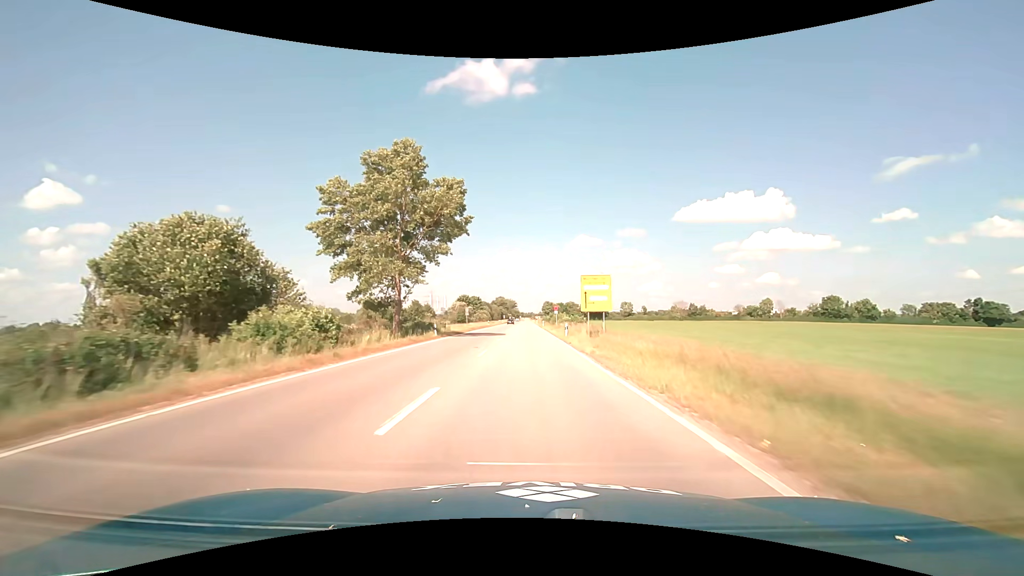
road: primary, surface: asphalt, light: Day
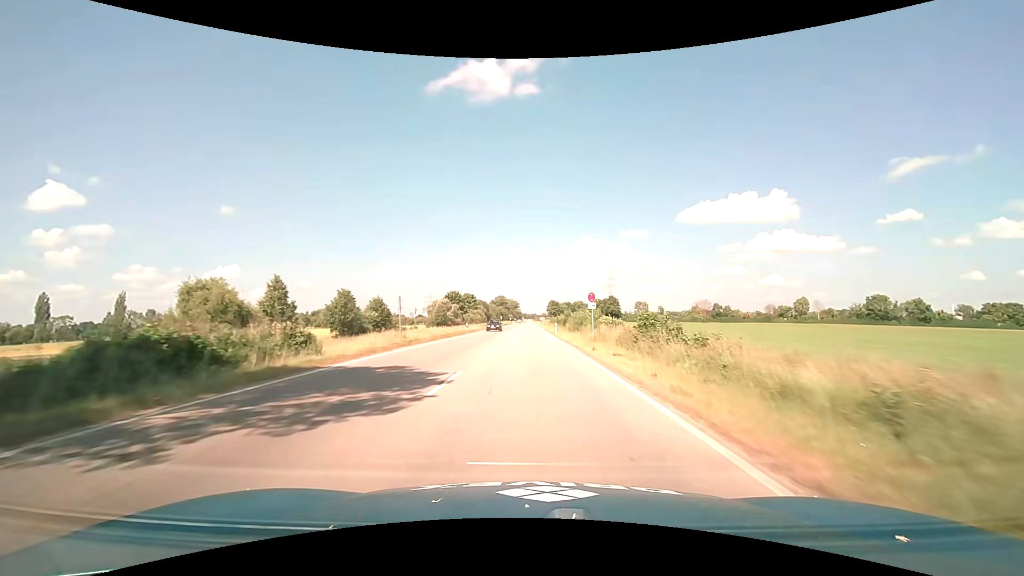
(-0.1, +33.3) m; 0°
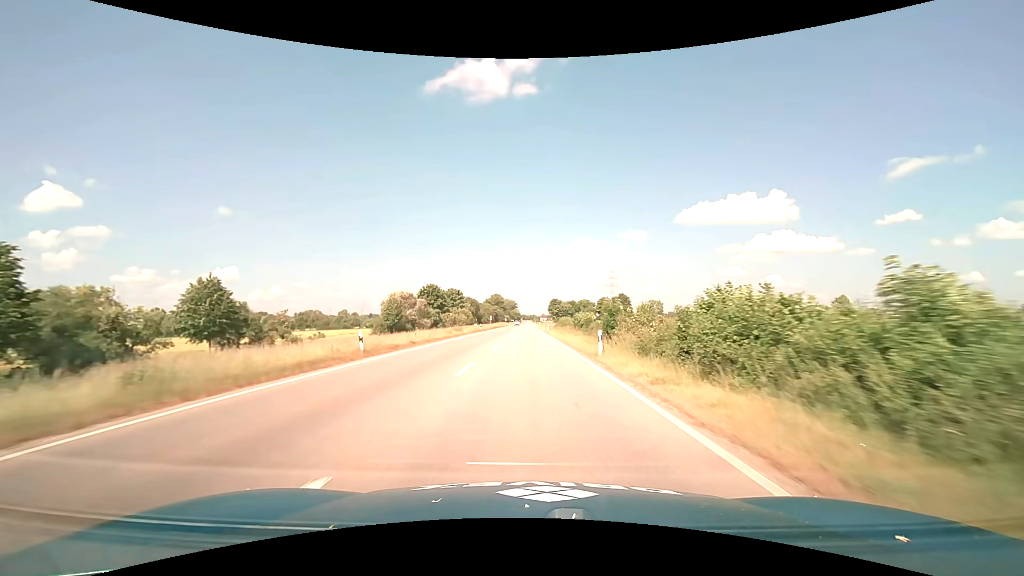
(0.0, +33.5) m; 0°
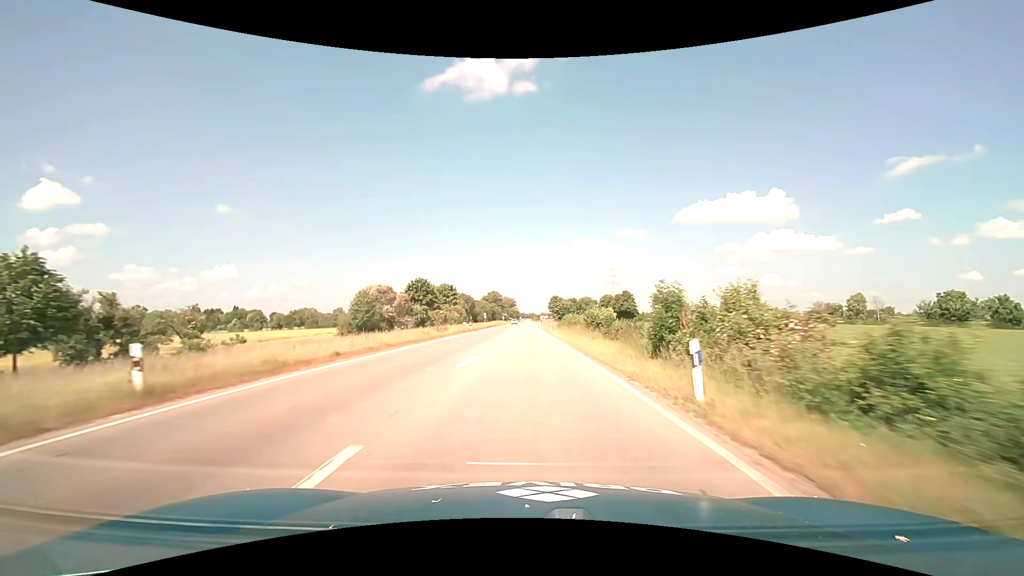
(0.0, +11.3) m; 0°
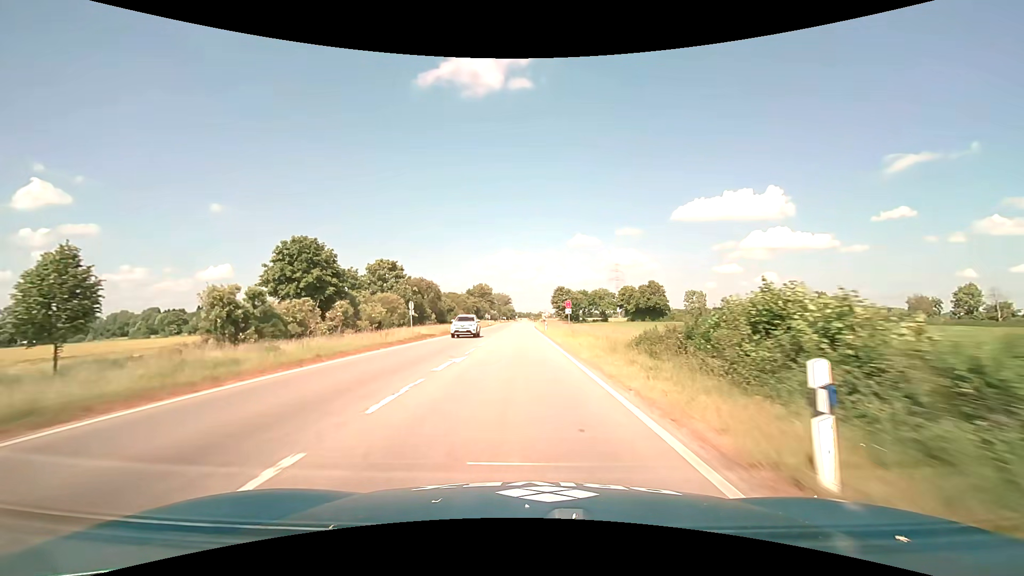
(+0.2, +54.5) m; 0°
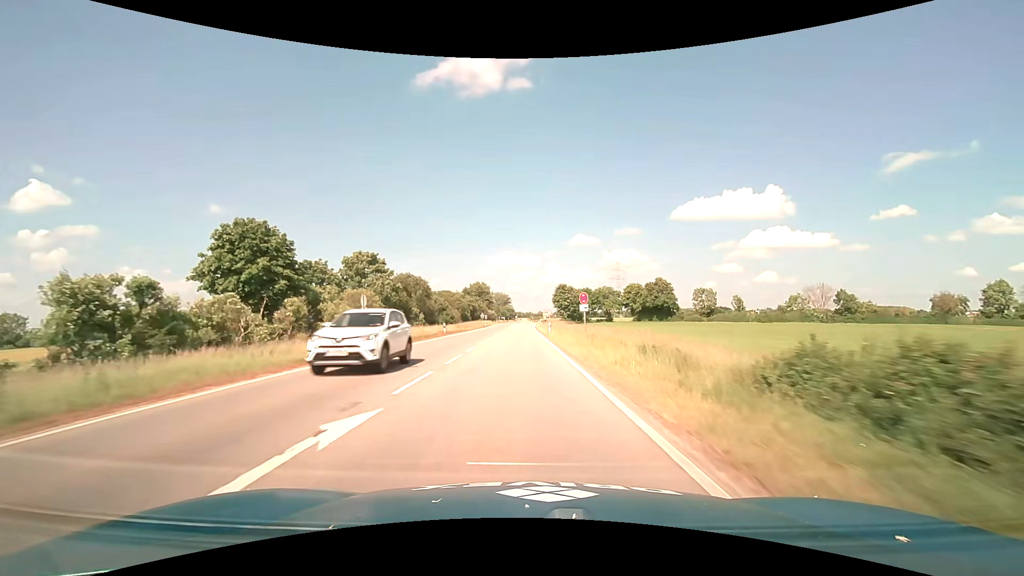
(0.0, +10.1) m; 0°
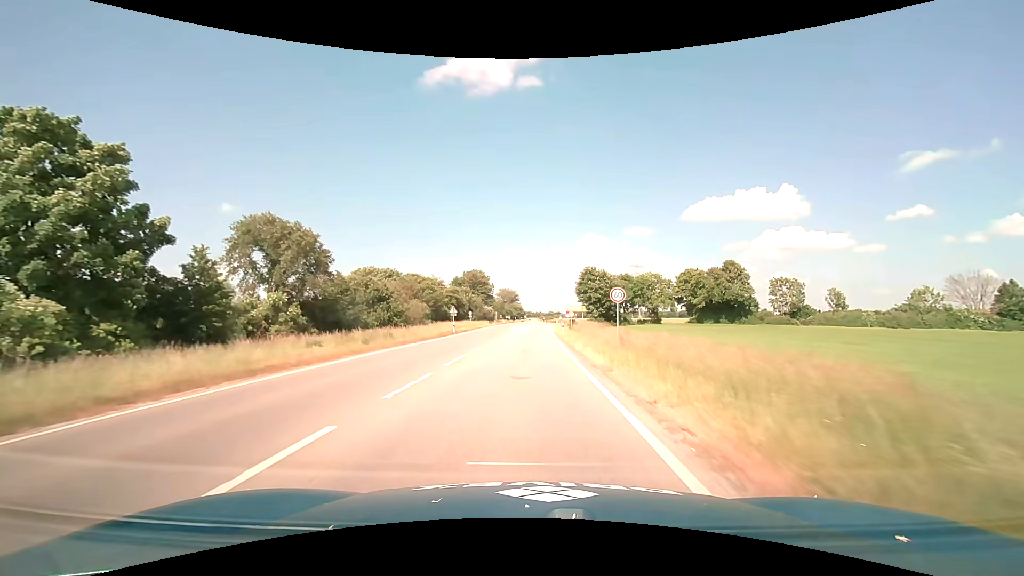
(-0.3, +48.4) m; -1°
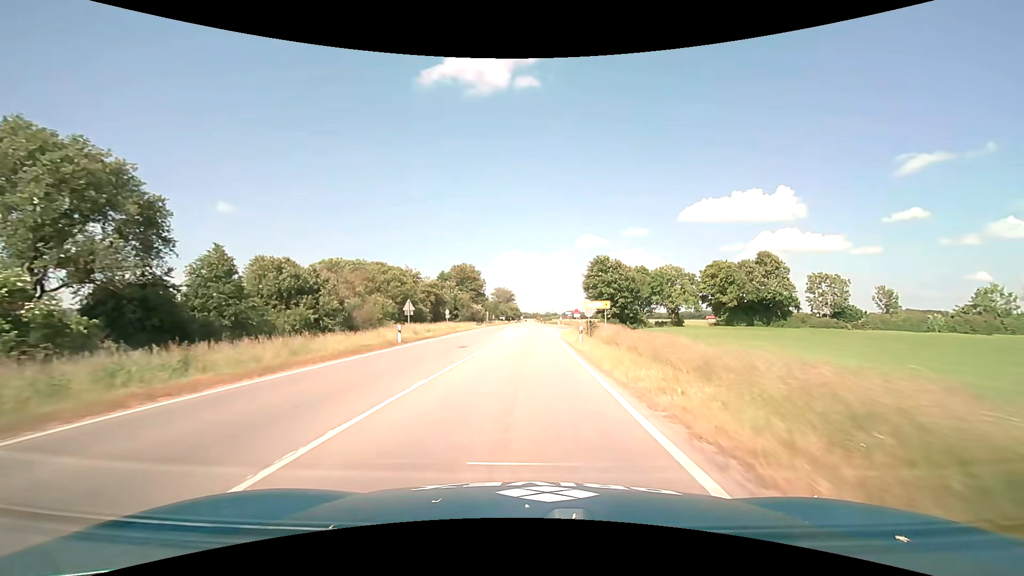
(0.0, +18.5) m; 0°
(0, +10) (0, +20) (0, +30) (0, +40) (+1, +50) (+1, +60) (+1, +70) (+1, +80) (+1, +90) (+2, +100) m
